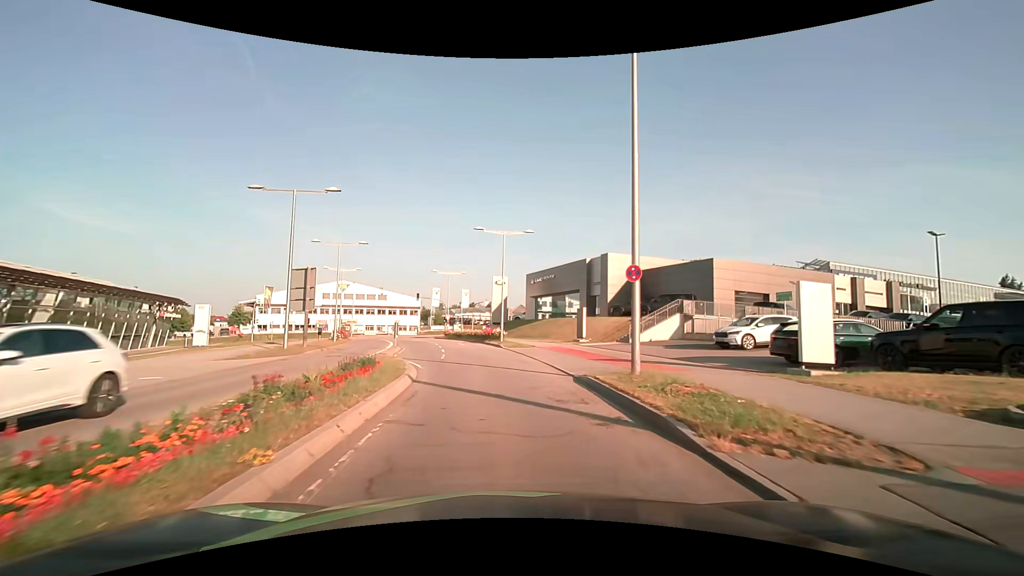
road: secondary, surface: asphalt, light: Day
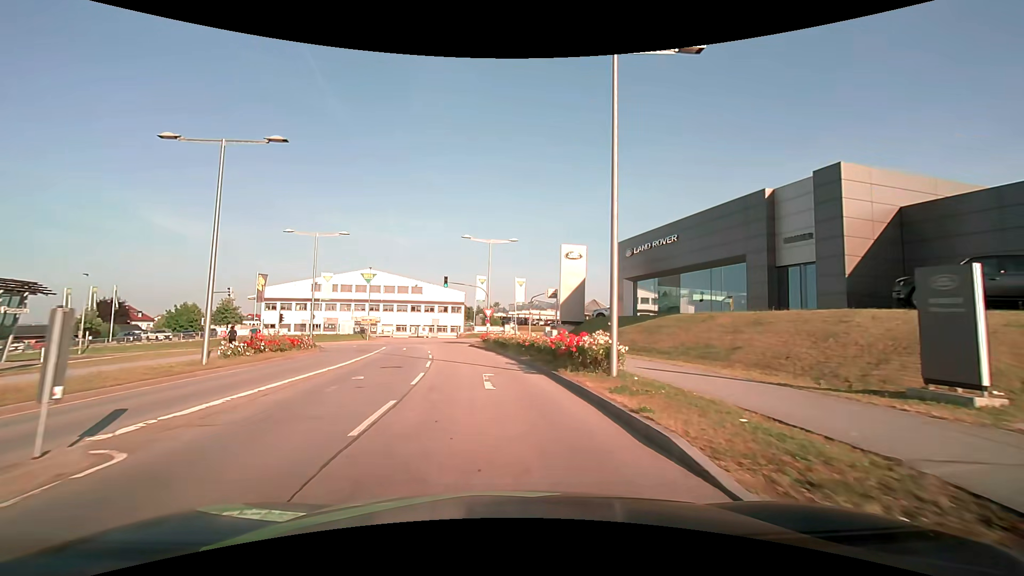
(-1.2, +27.0) m; -7°
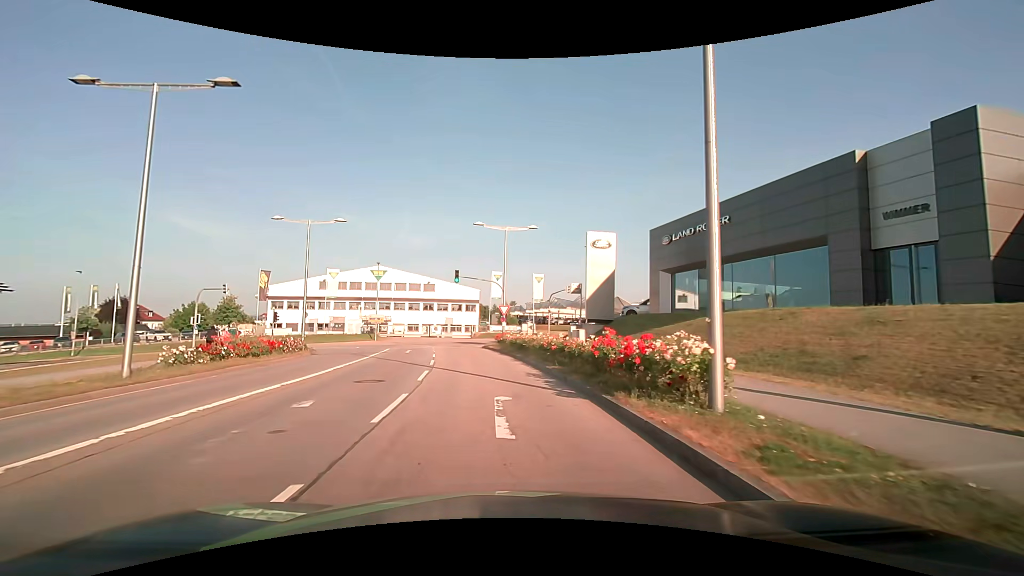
(-0.1, +5.1) m; -2°
